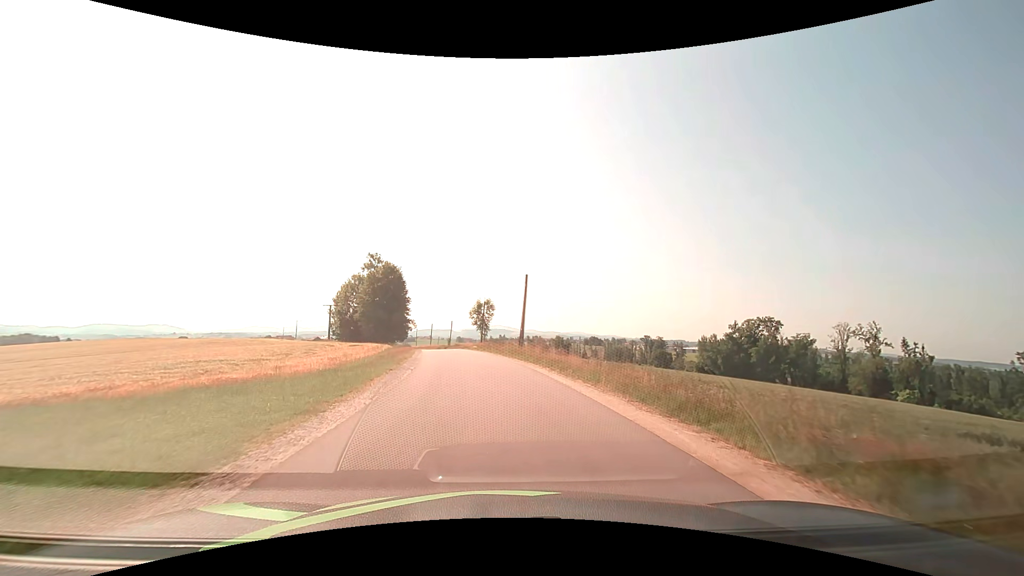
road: residential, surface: asphalt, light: Day
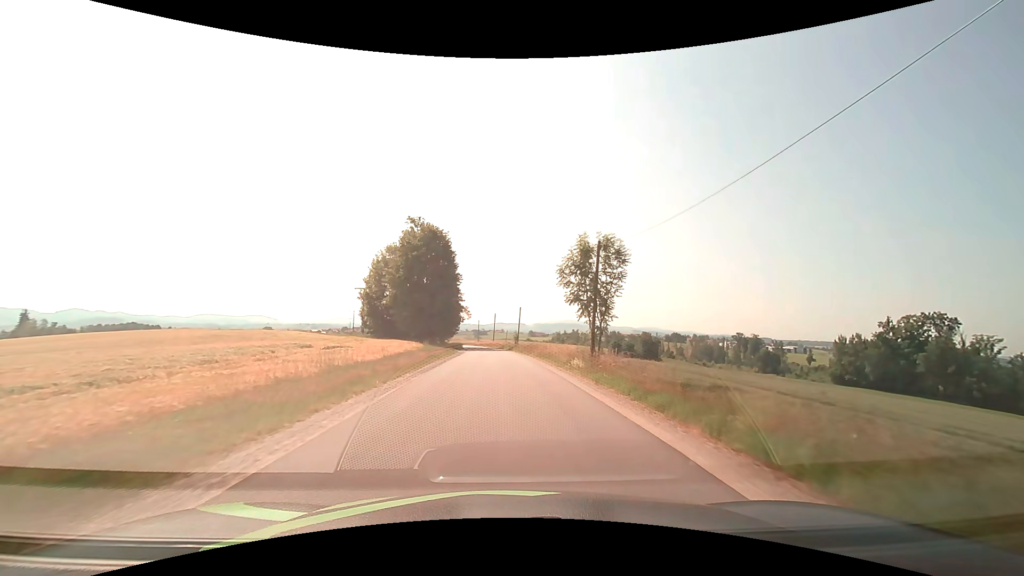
(-3.1, +35.0) m; -8°
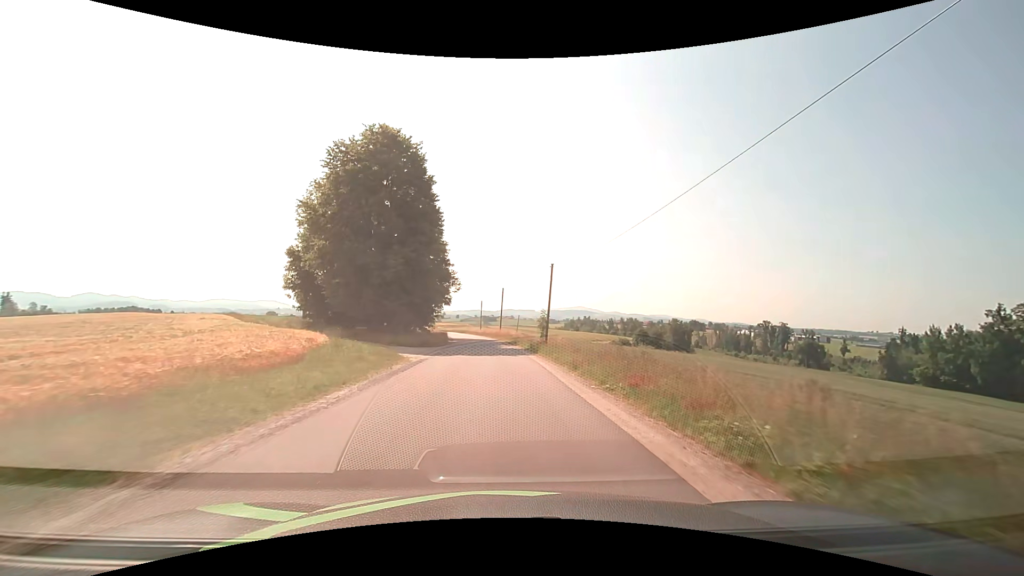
(-0.5, +32.3) m; -1°
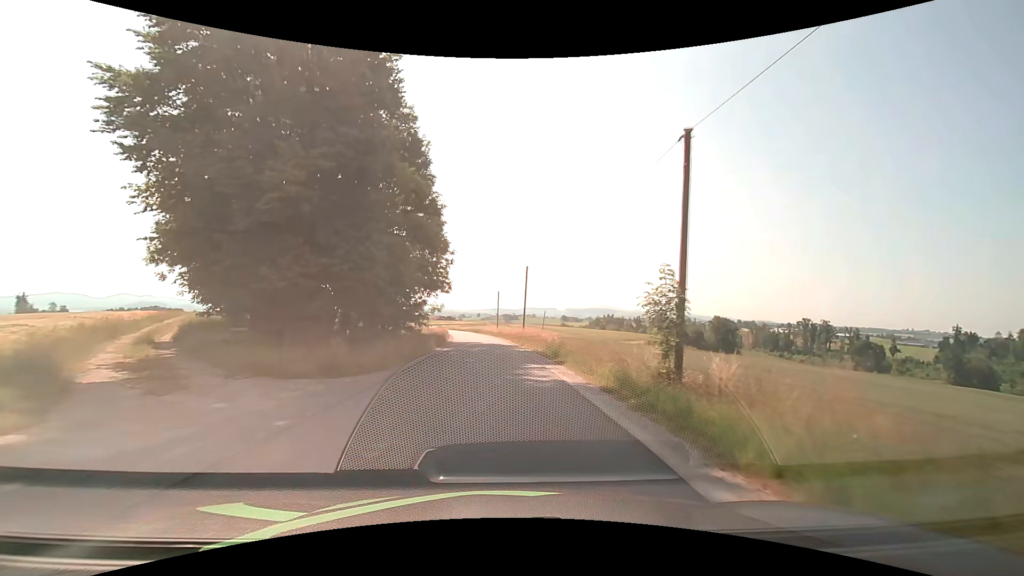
(-0.3, +21.2) m; -2°
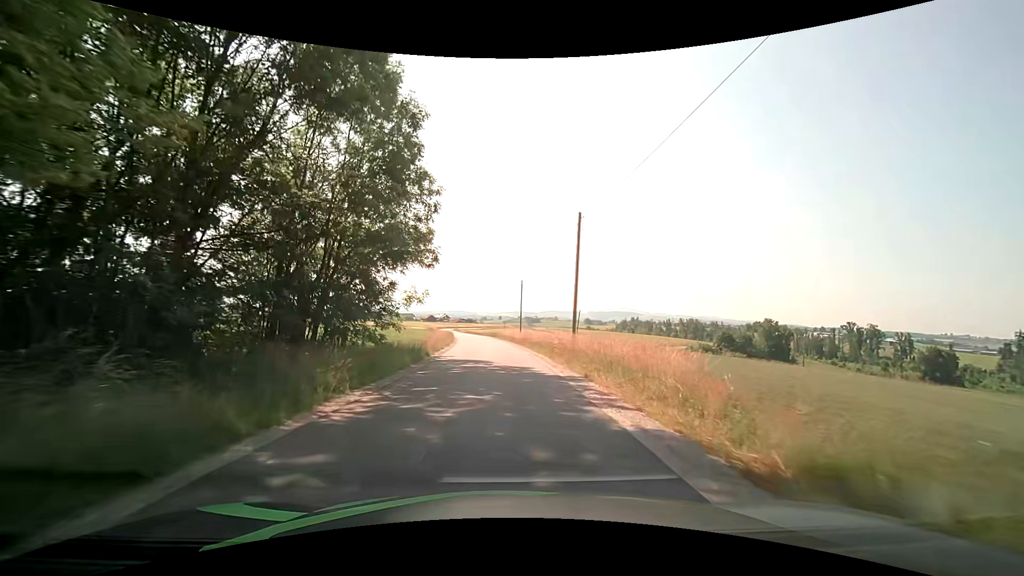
(-0.4, +20.9) m; -2°
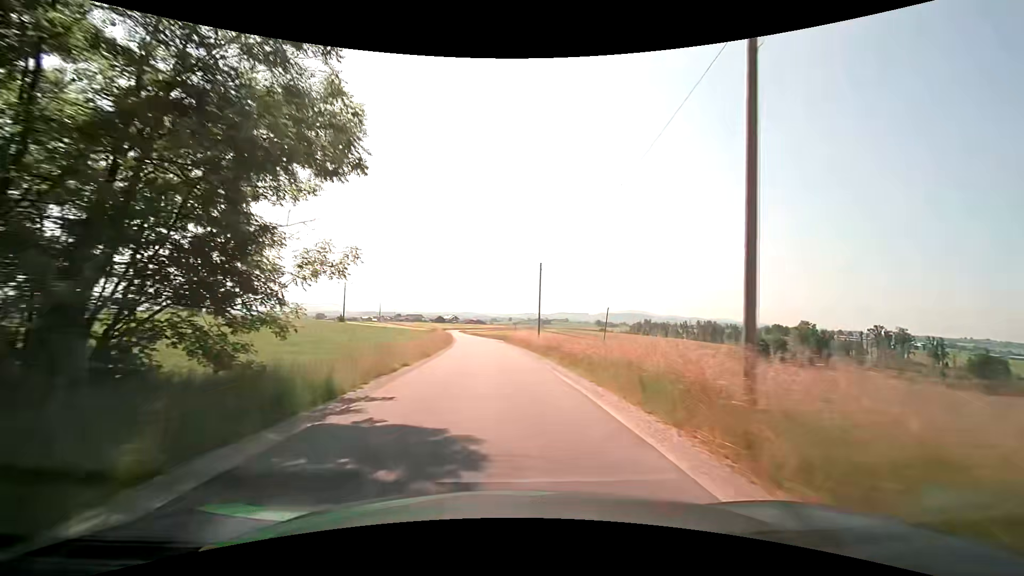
(-0.3, +15.0) m; -1°
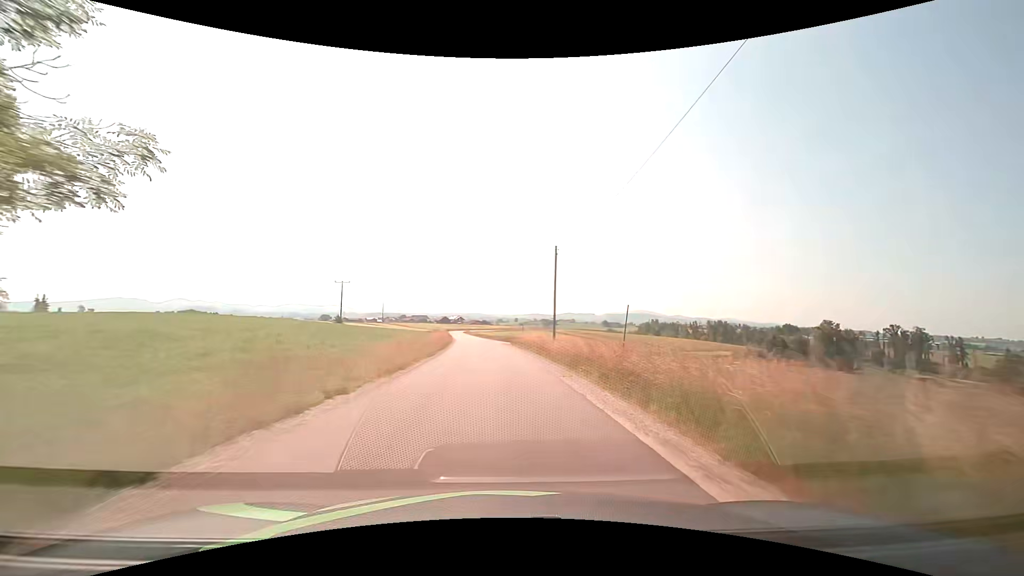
(-0.1, +7.9) m; -1°
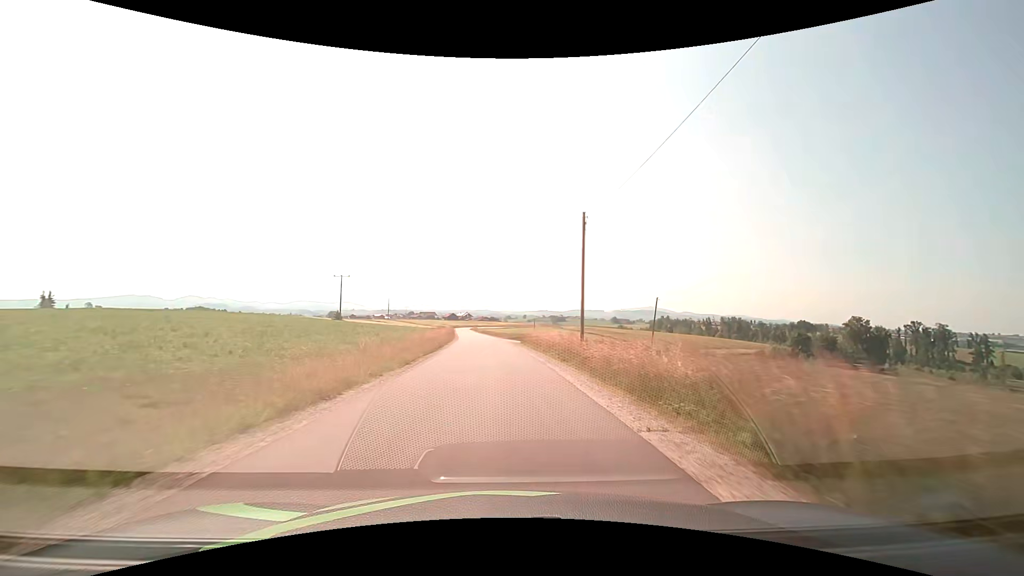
(-0.1, +8.0) m; -1°
